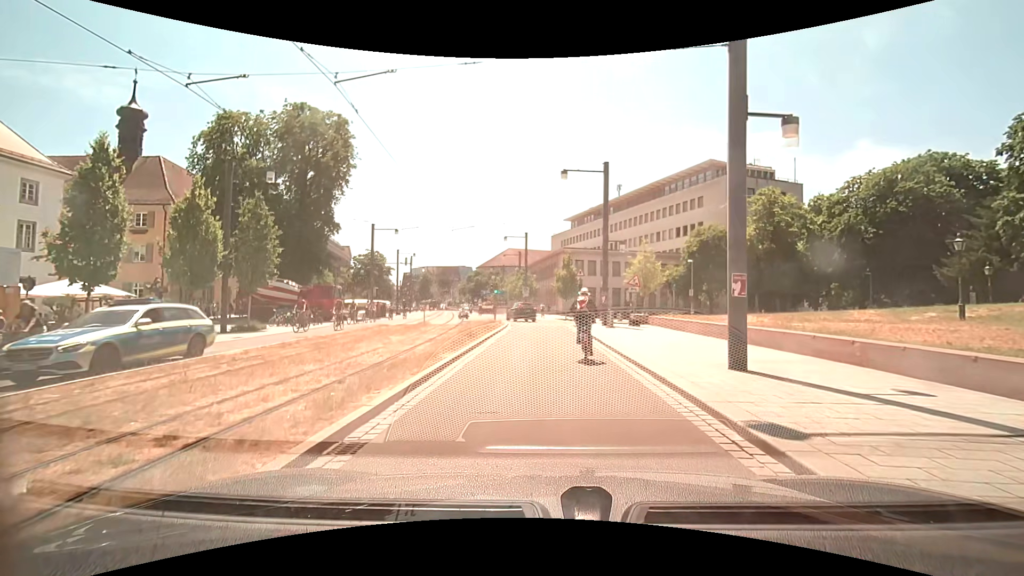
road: residential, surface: asphalt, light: Day
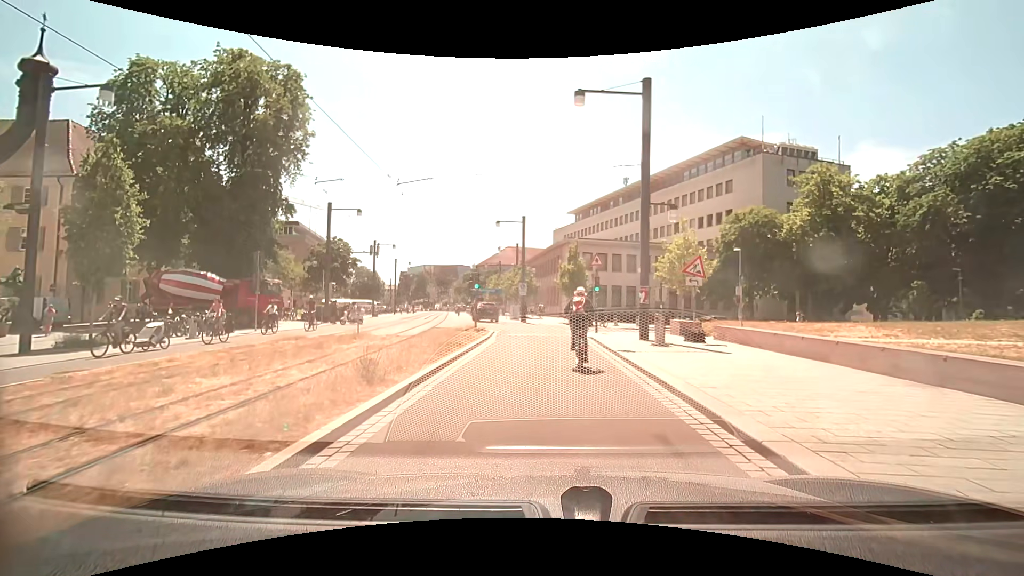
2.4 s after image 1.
(0.0, +10.9) m; 0°
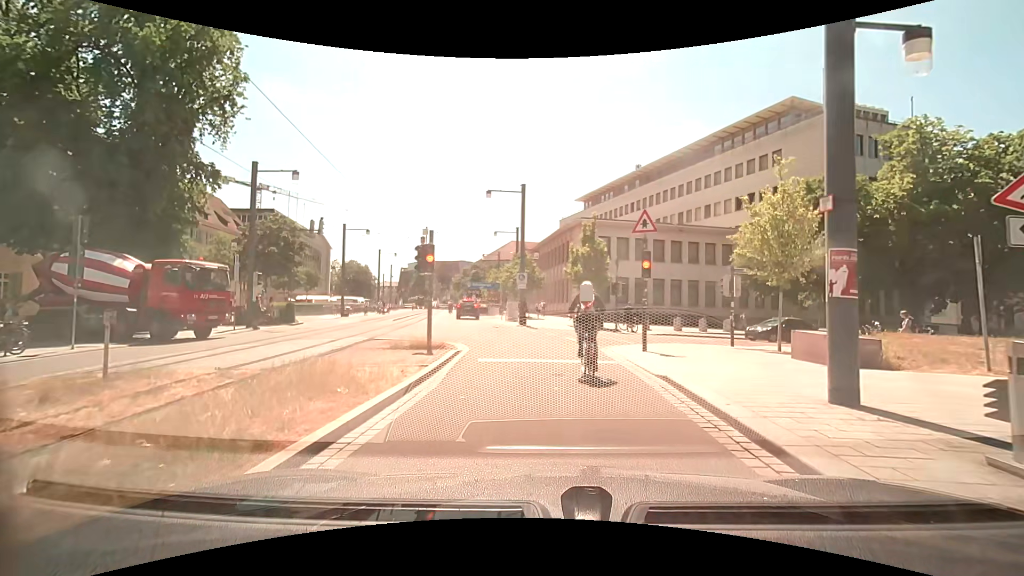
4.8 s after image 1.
(-0.1, +11.3) m; 0°
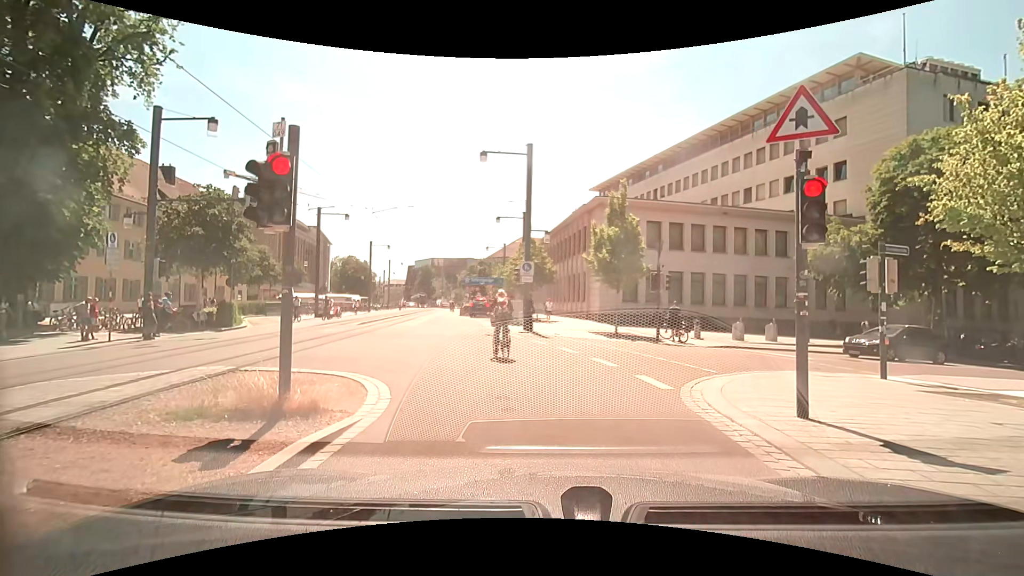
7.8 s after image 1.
(-0.2, +8.1) m; -2°
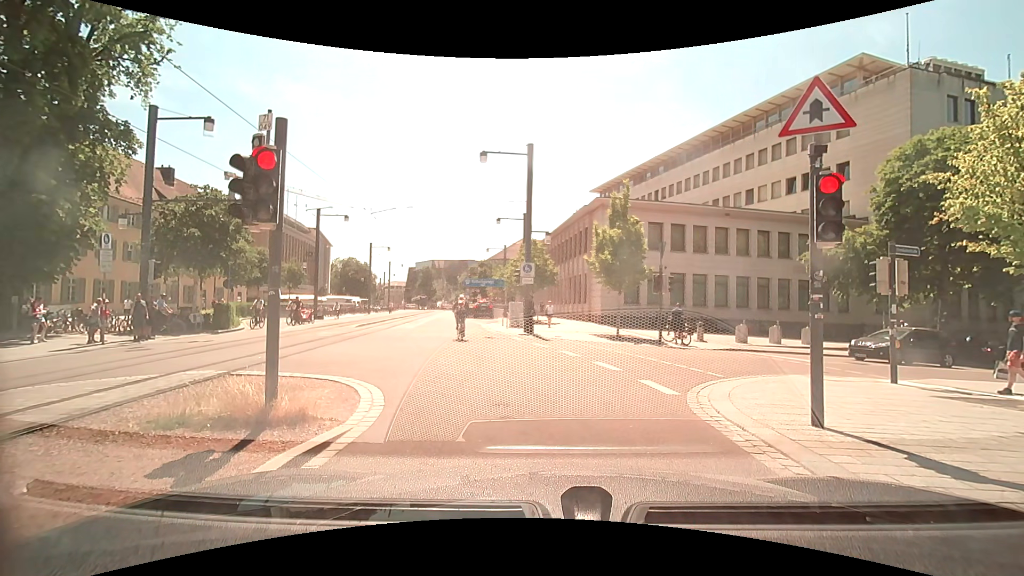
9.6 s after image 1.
(0.0, +0.3) m; 0°
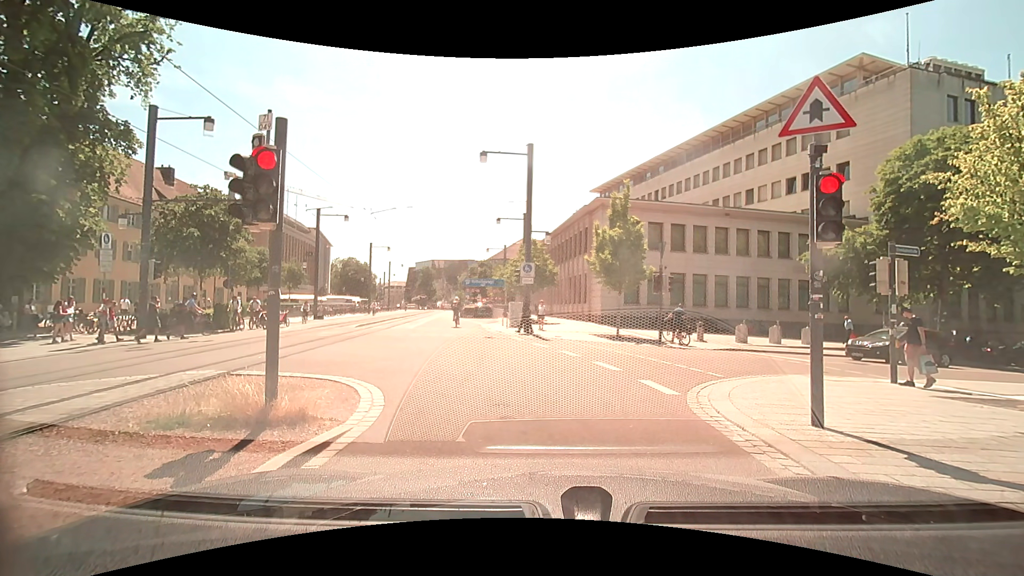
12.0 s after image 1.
(0.0, 0.0) m; 0°
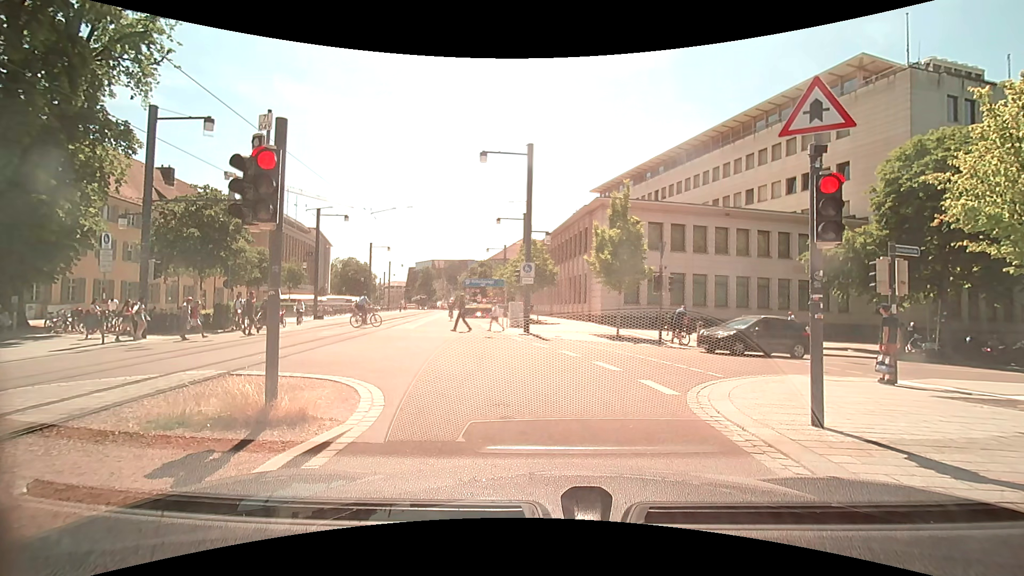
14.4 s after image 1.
(0.0, 0.0) m; 0°
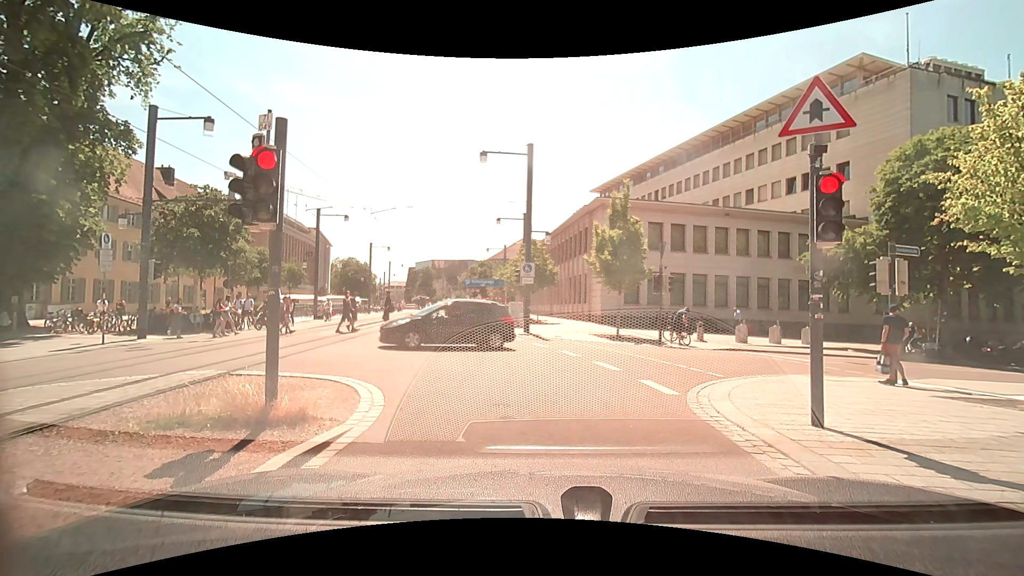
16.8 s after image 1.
(0.0, 0.0) m; 0°
